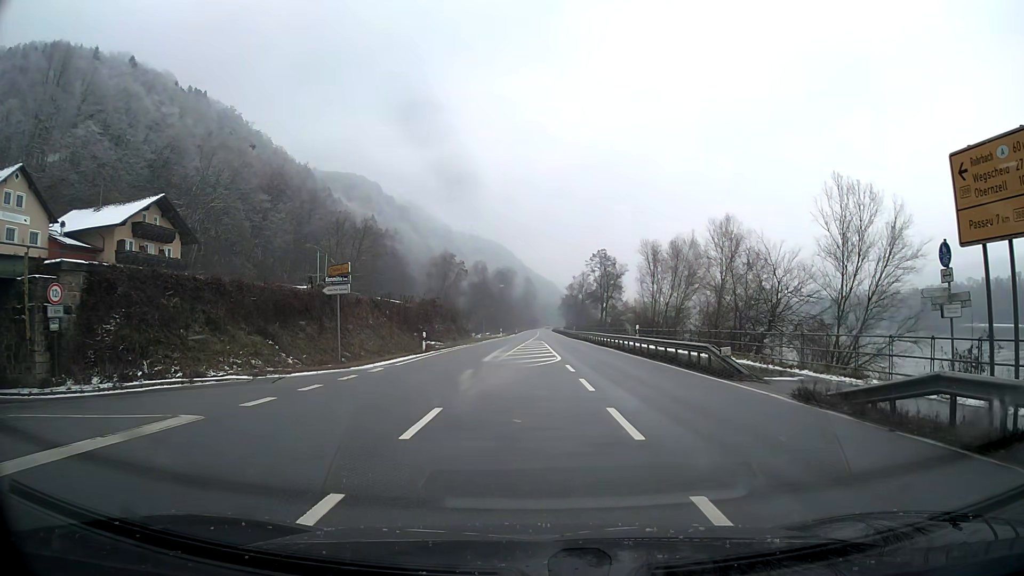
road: primary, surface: asphalt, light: Day
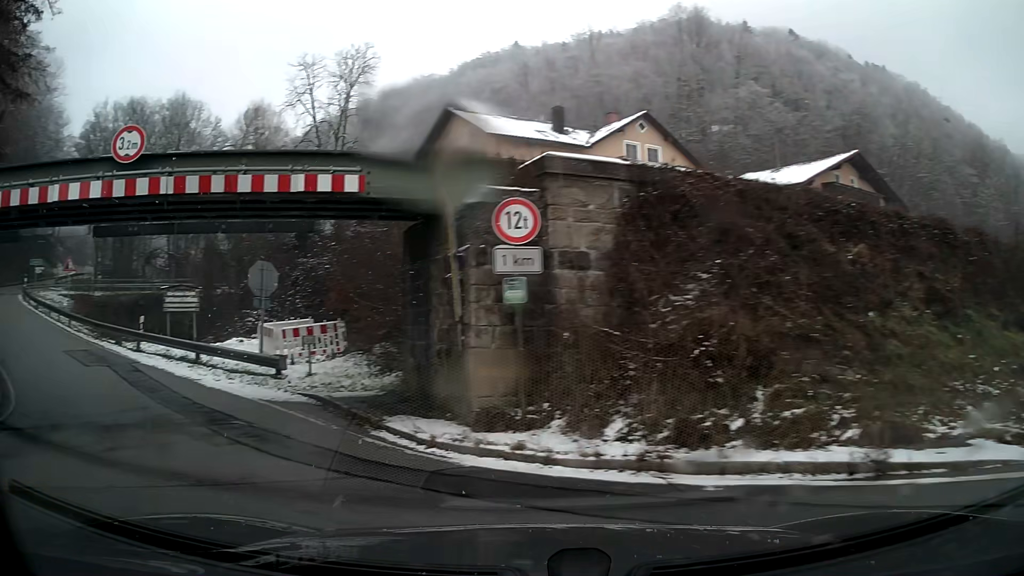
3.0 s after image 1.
(-5.7, +11.7) m; -70°
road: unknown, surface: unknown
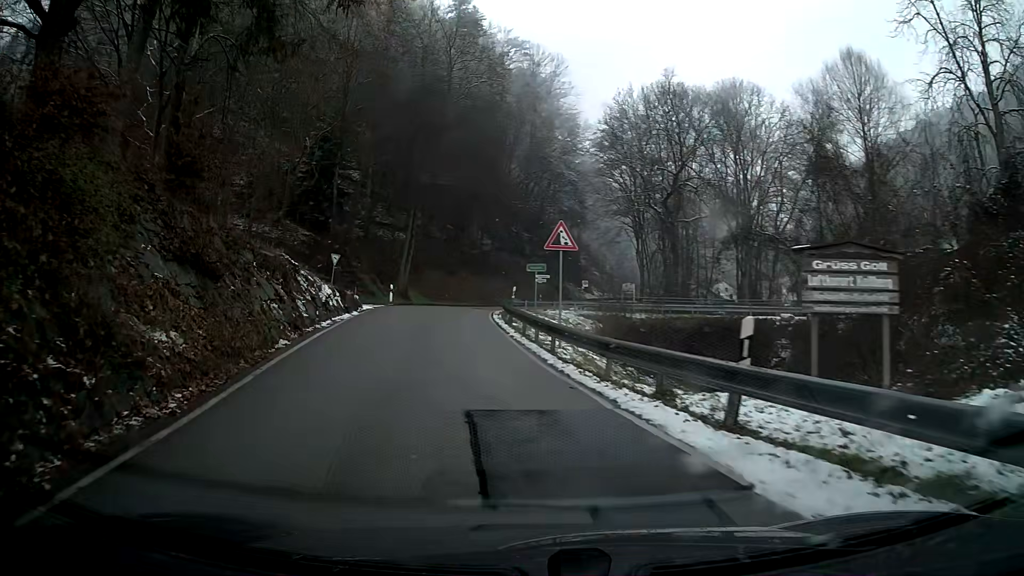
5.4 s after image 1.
(-7.1, +14.5) m; -41°
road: tertiary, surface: asphalt
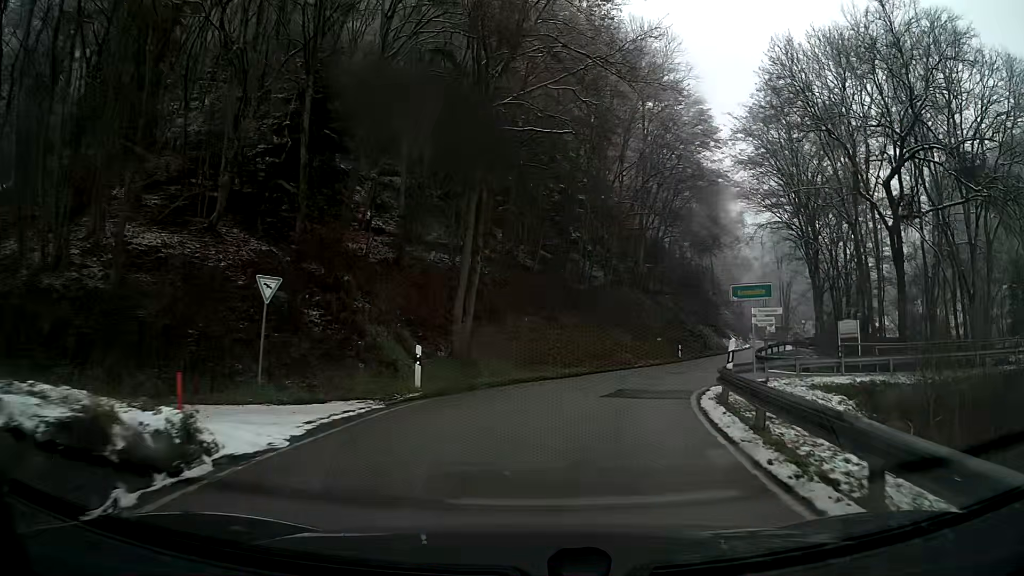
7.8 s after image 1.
(-2.4, +22.0) m; -5°
(+1, +10) (+3, +20) (+6, +29) (+10, +38) (+14, +48) (+18, +57) (+22, +66) (+26, +75) (+29, +85) (+32, +94) m
